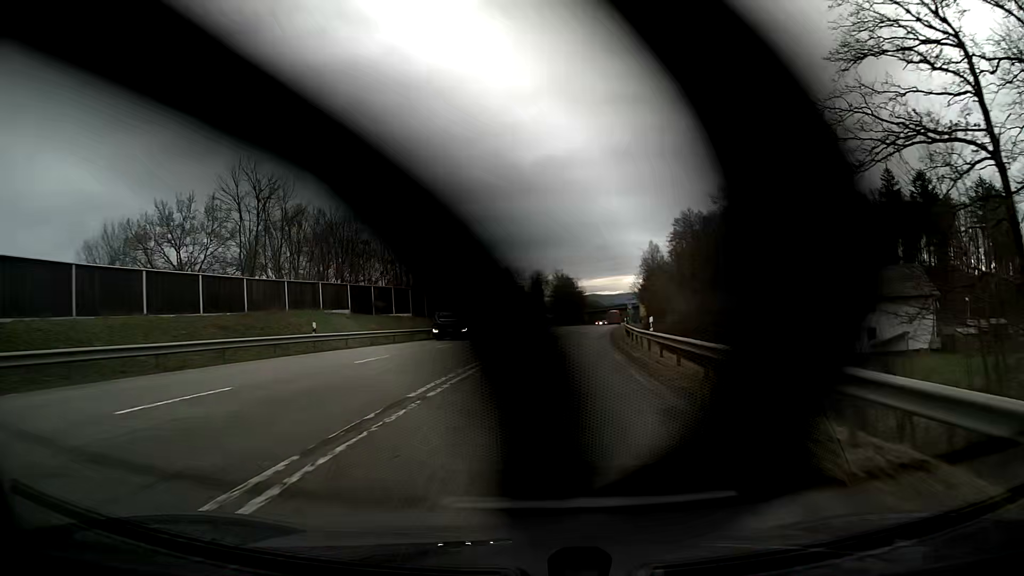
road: secondary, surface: asphalt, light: Day
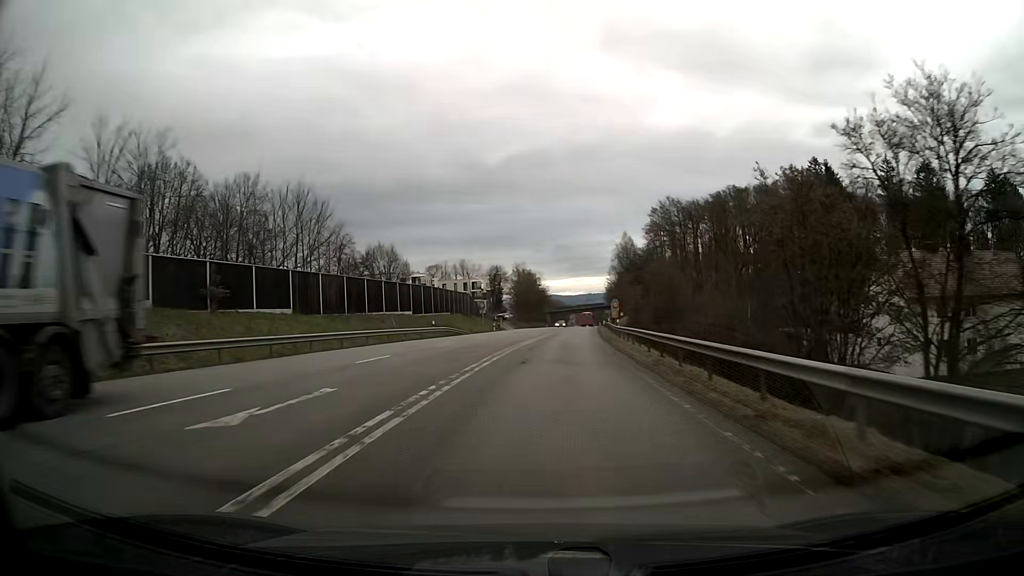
(+0.7, +23.9) m; +3°
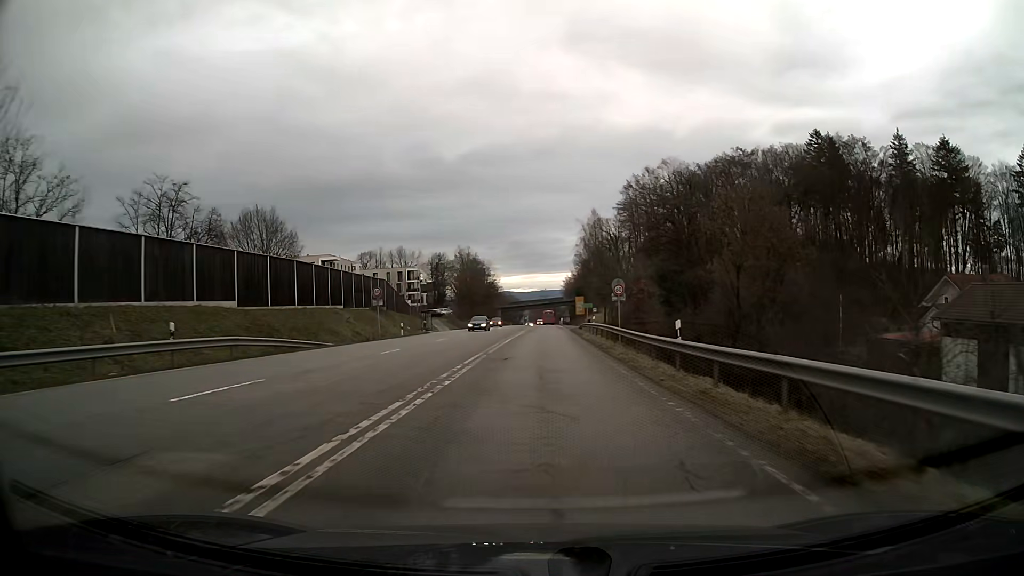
(+1.2, +33.8) m; +4°
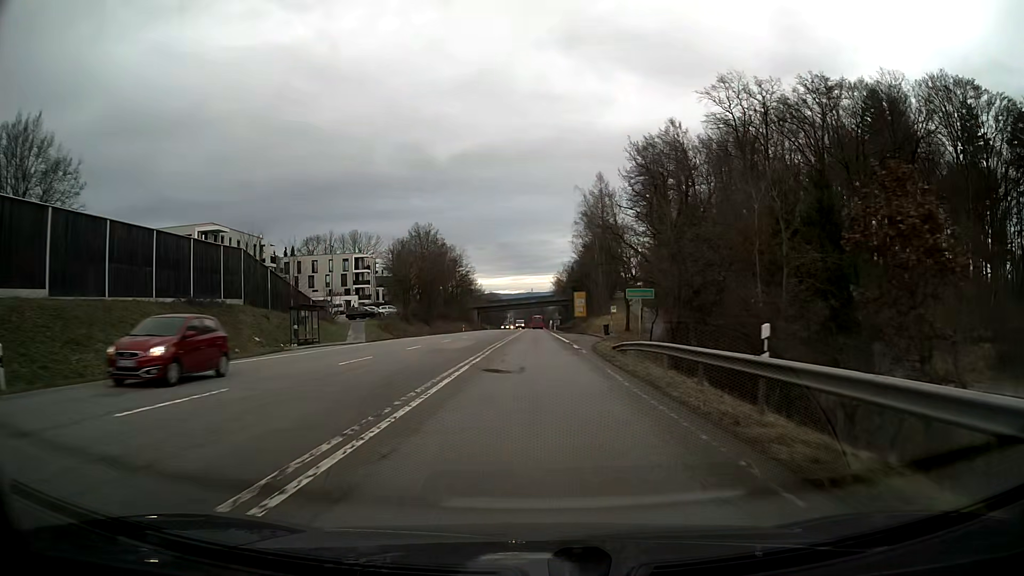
(+0.5, +39.4) m; +1°
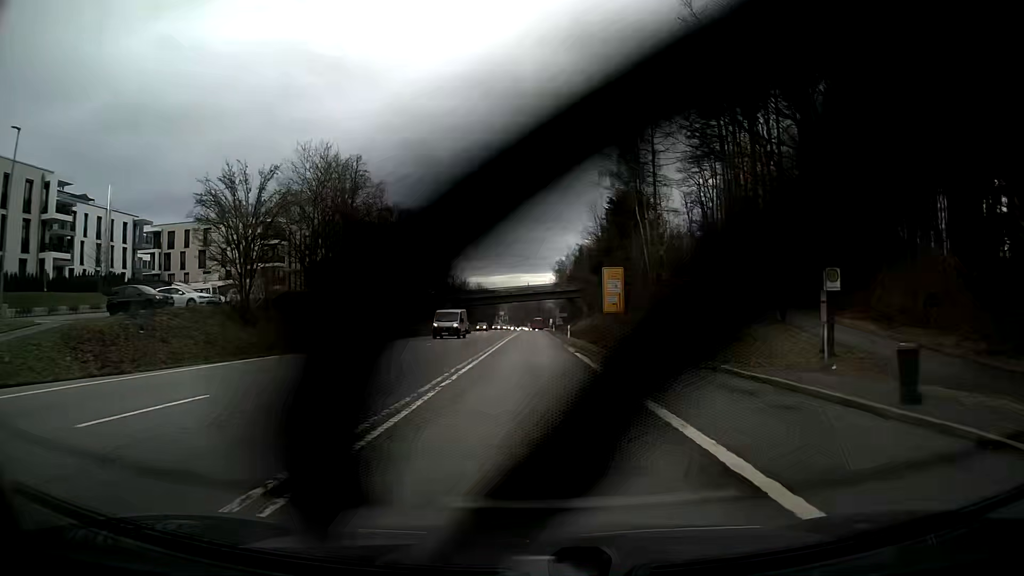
(+0.1, +46.9) m; 0°
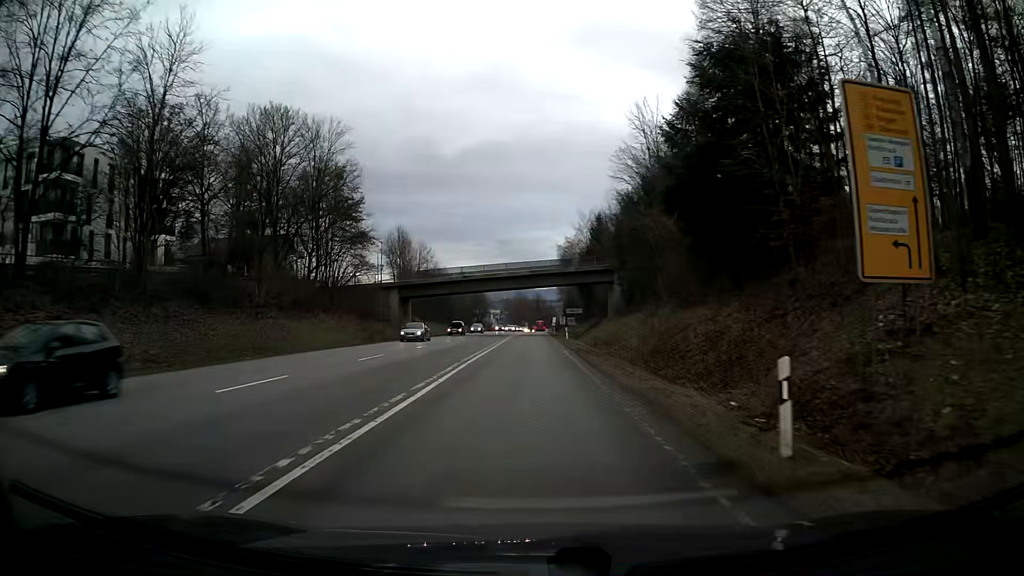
(+0.1, +46.1) m; 0°
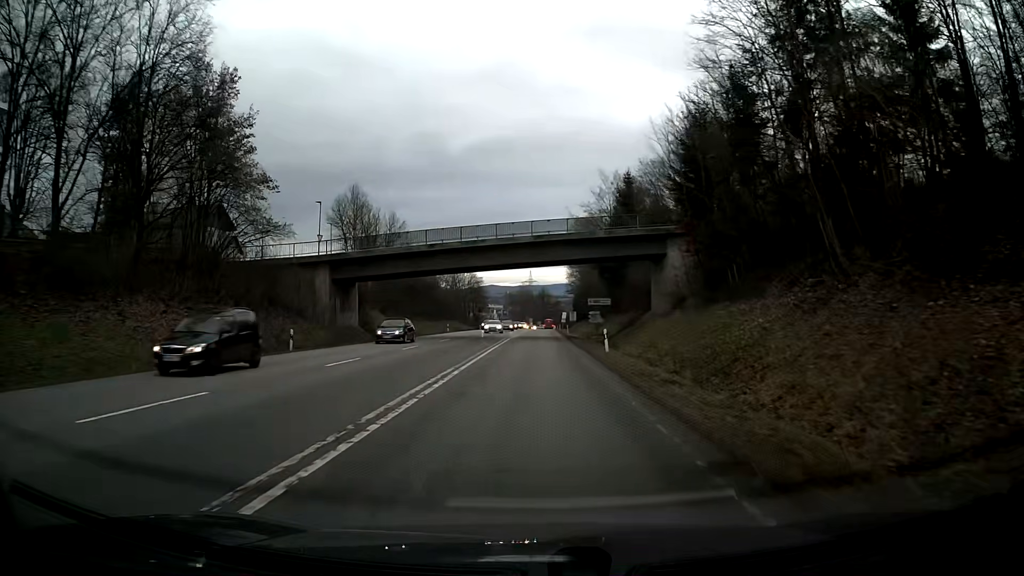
(-0.1, +27.8) m; 0°
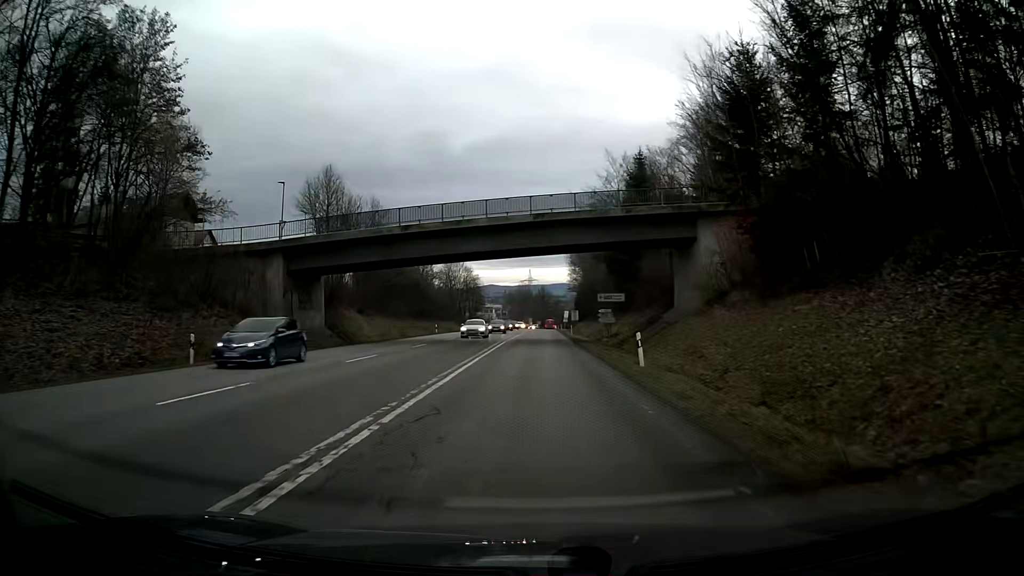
(0.0, +9.3) m; 0°
